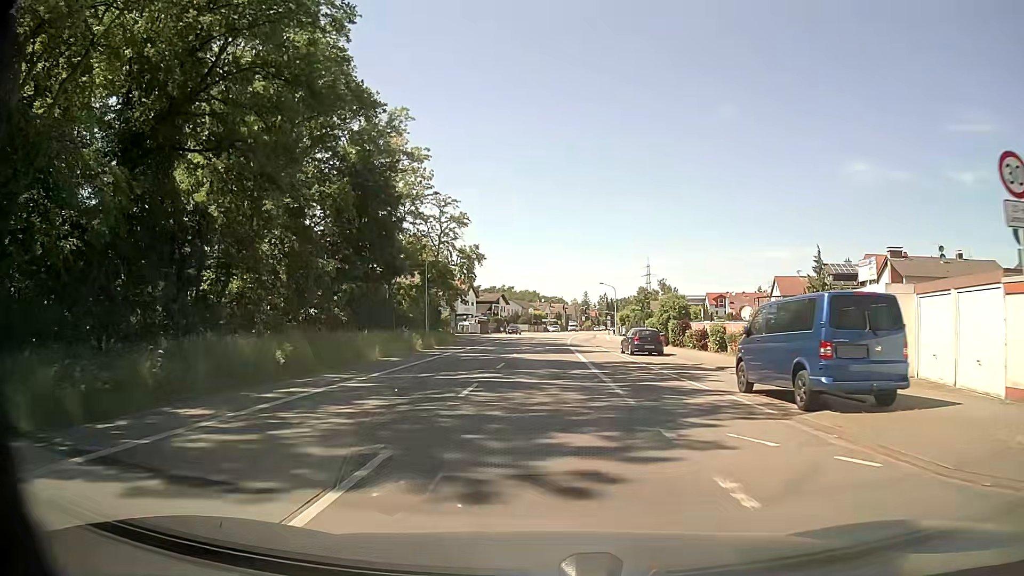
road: primary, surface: asphalt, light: Day
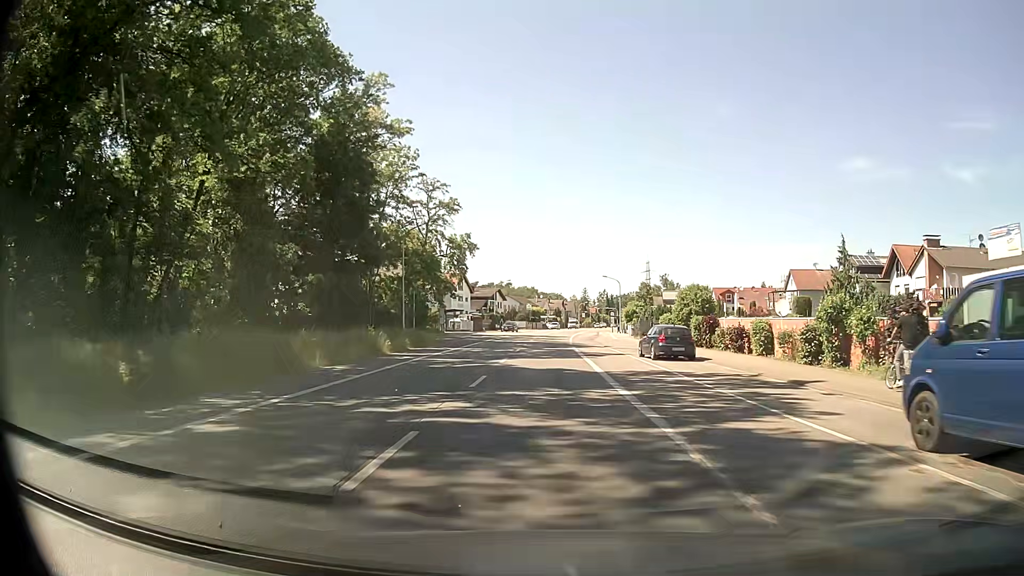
(0.0, +7.6) m; +1°
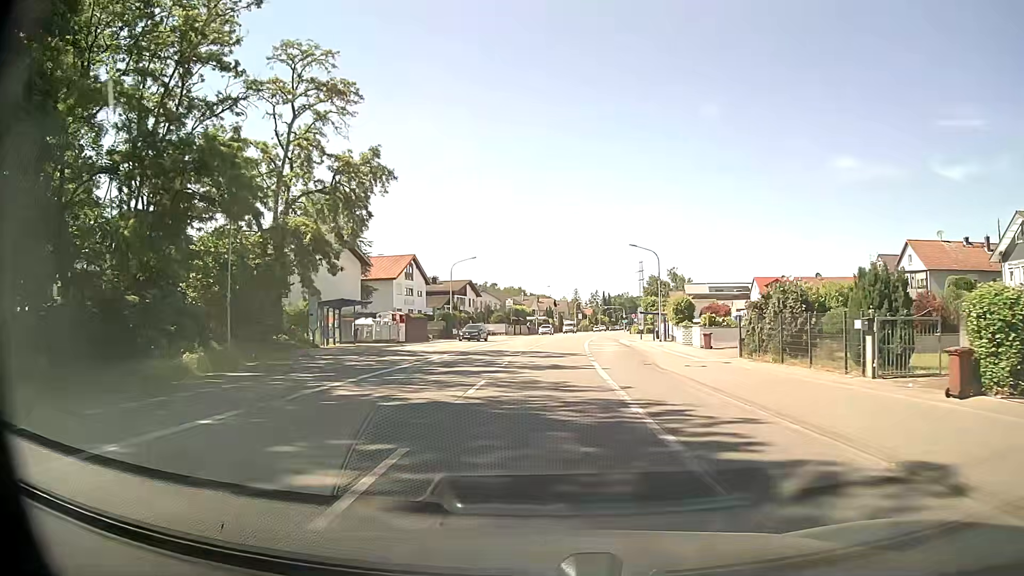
(+0.1, +38.0) m; +1°
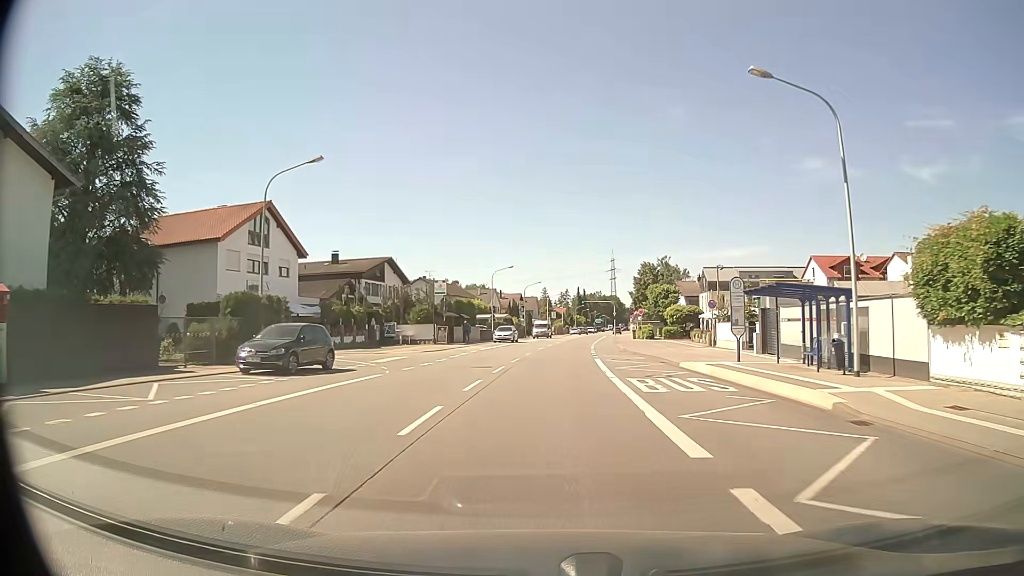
(+0.8, +38.0) m; +3°
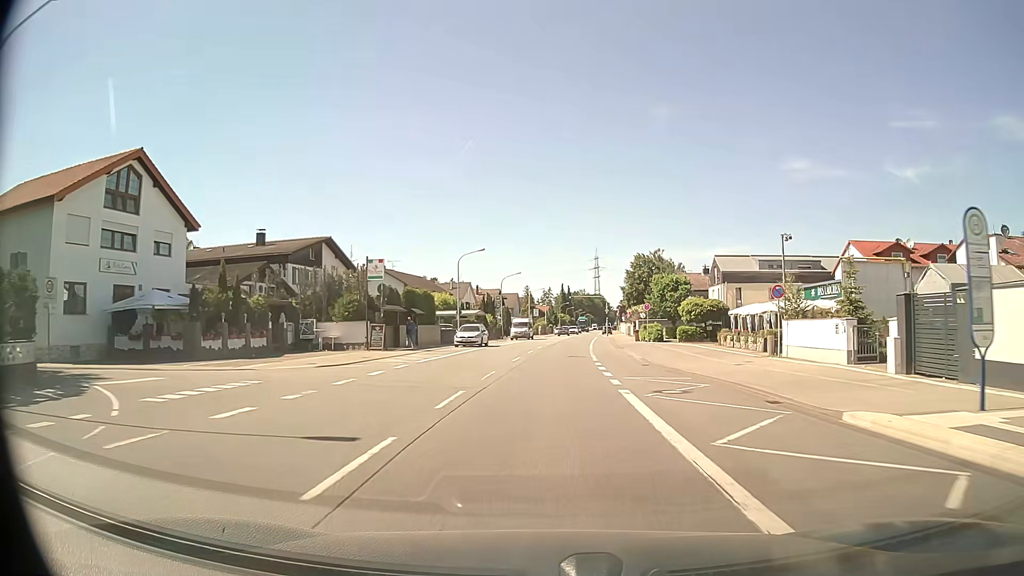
(+0.2, +15.2) m; +1°
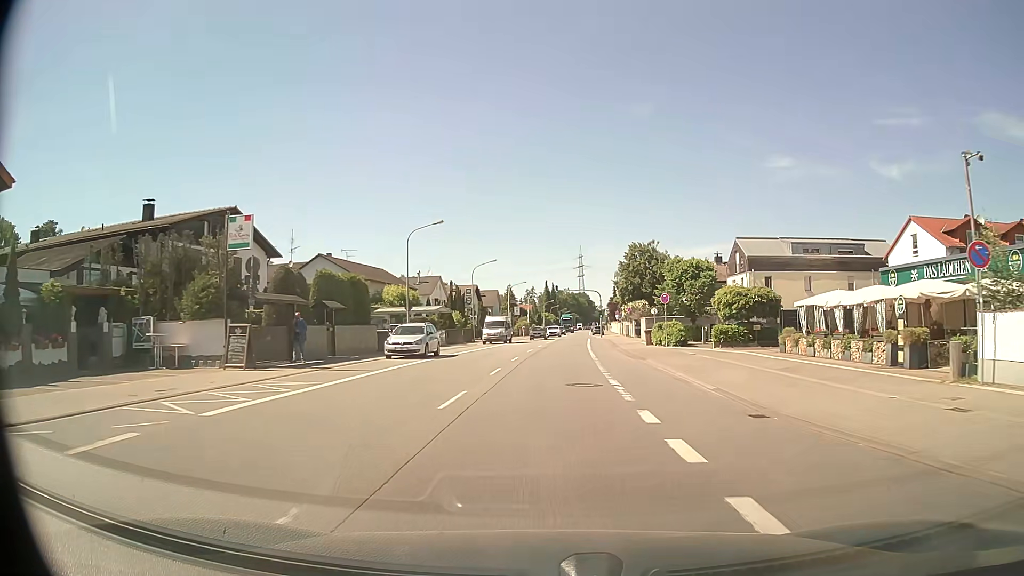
(+0.2, +15.2) m; +2°
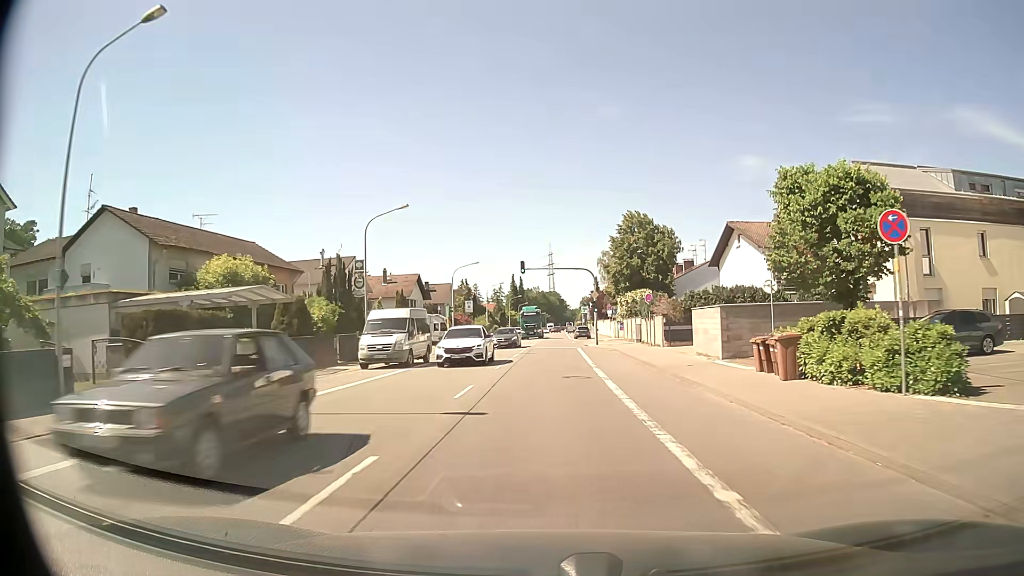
(+0.7, +30.5) m; +3°
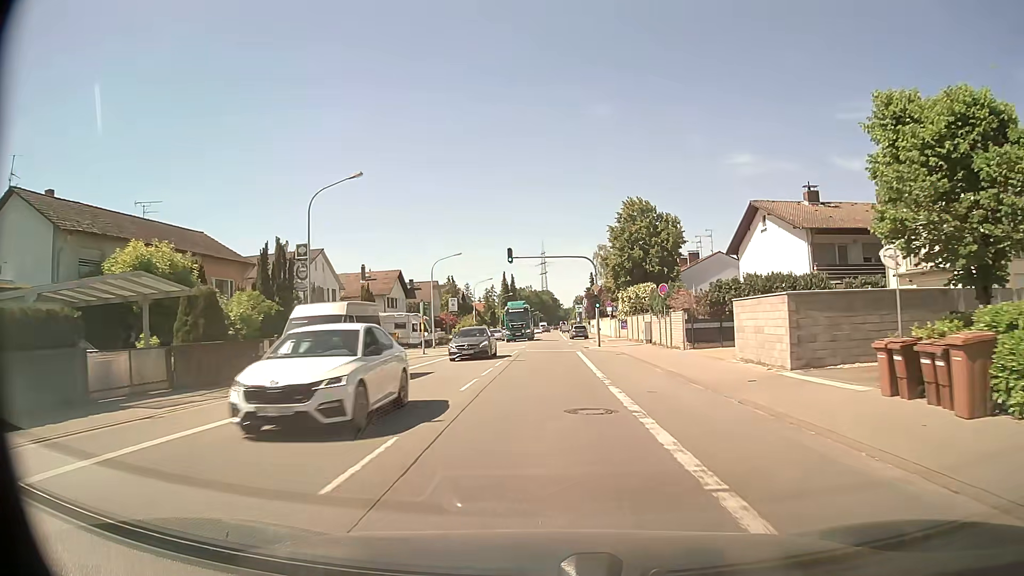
(0.0, +7.6) m; 0°
(0, +10) (0, +20) (0, +30) (0, +40) (0, +50) (0, +60) (0, +70) (+1, +80) (+1, +90) (+1, +100) m
